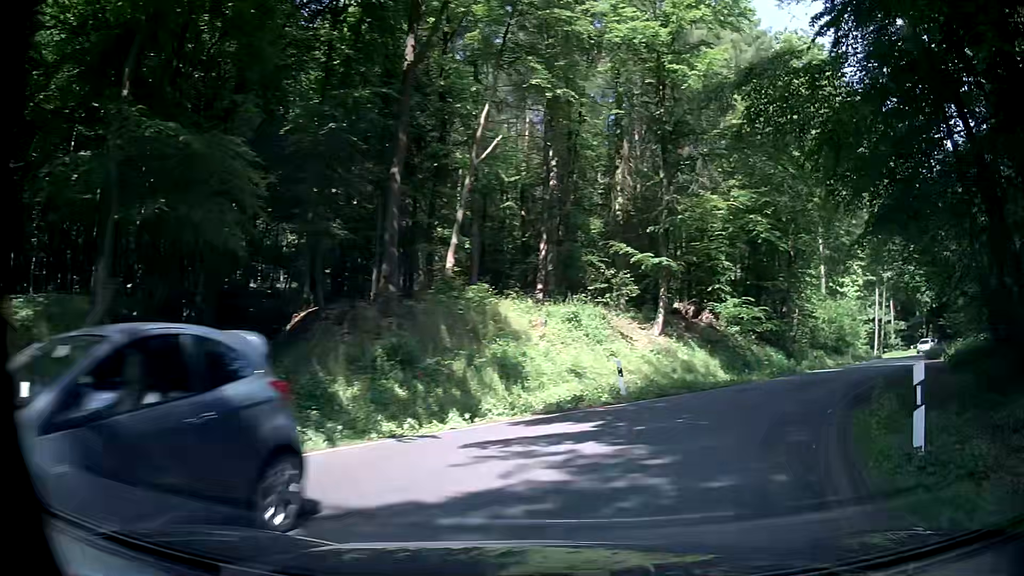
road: secondary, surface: asphalt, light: Day
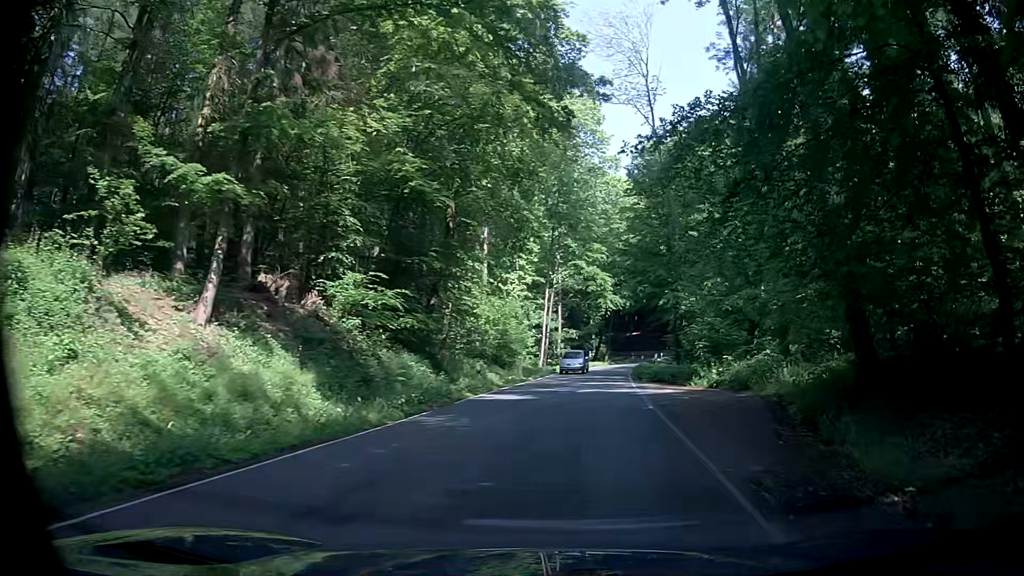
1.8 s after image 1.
(+4.3, +13.4) m; +33°
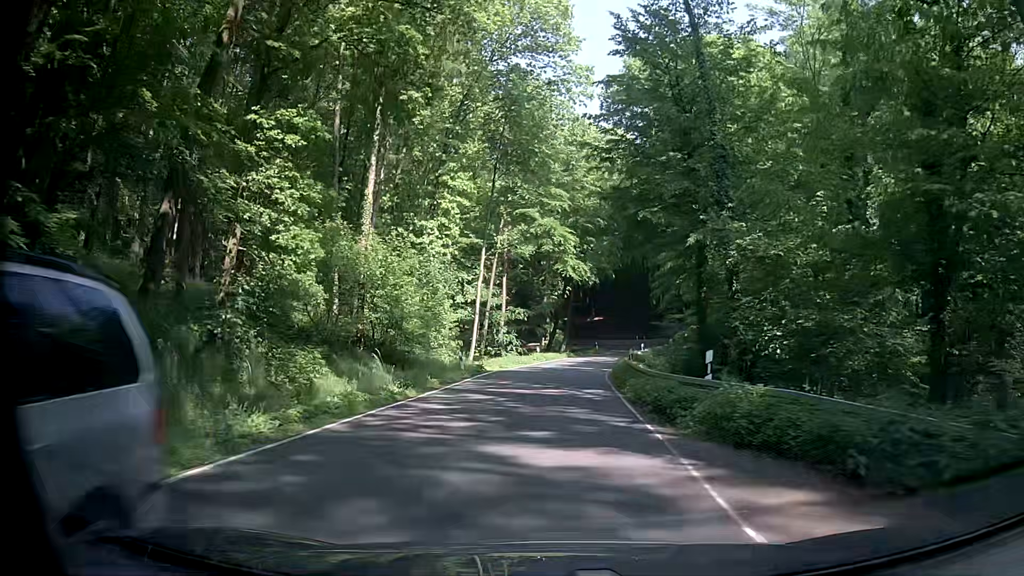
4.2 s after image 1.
(+2.0, +21.3) m; +6°
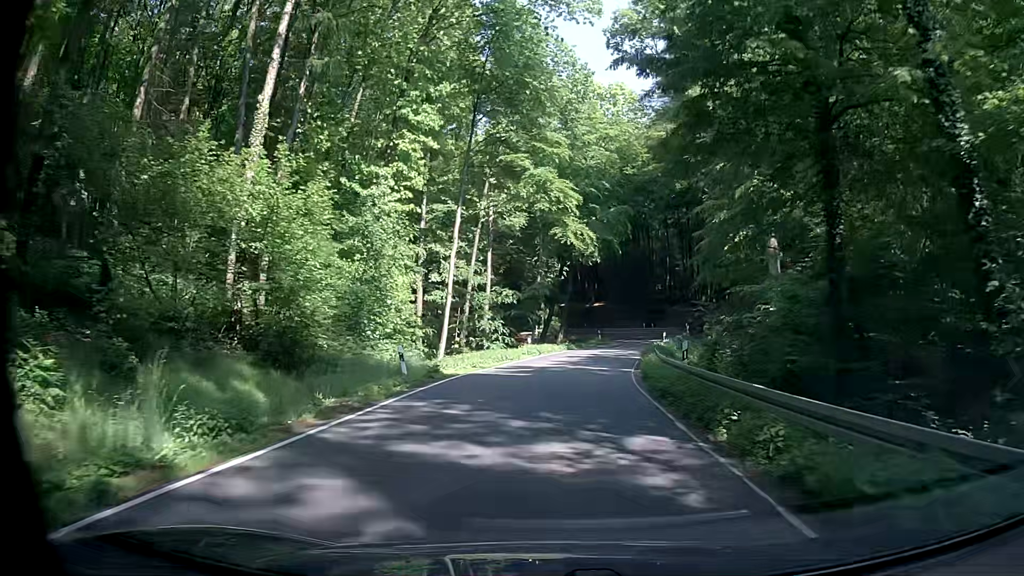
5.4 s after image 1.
(+0.1, +12.2) m; +1°
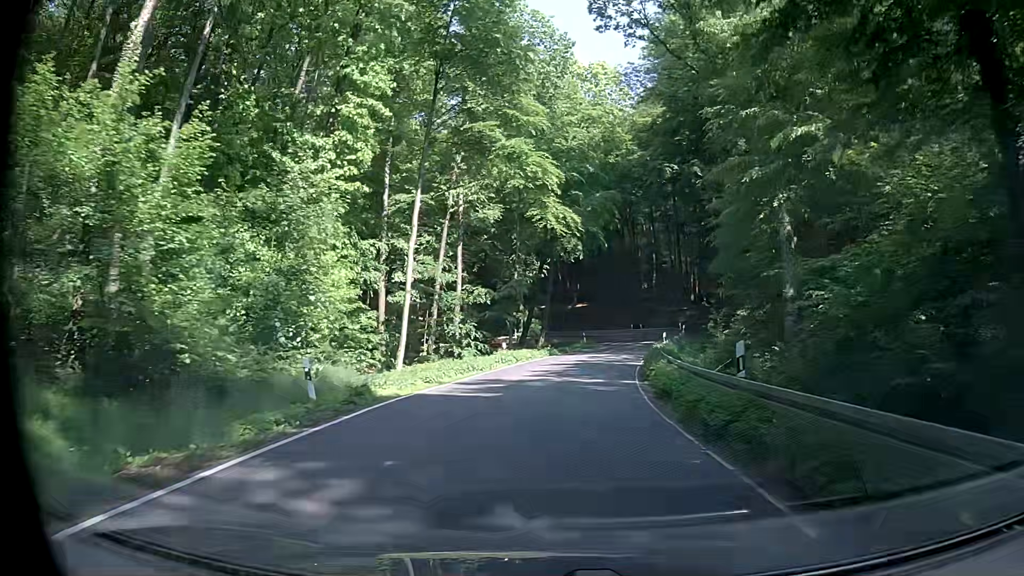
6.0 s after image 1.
(+0.1, +6.5) m; +1°
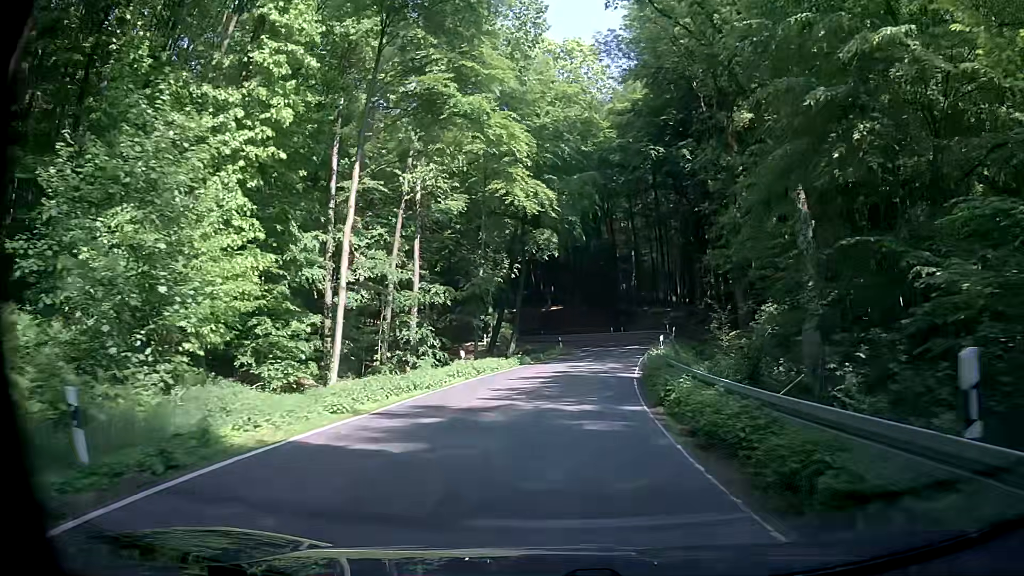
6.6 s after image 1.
(+0.1, +6.7) m; +2°
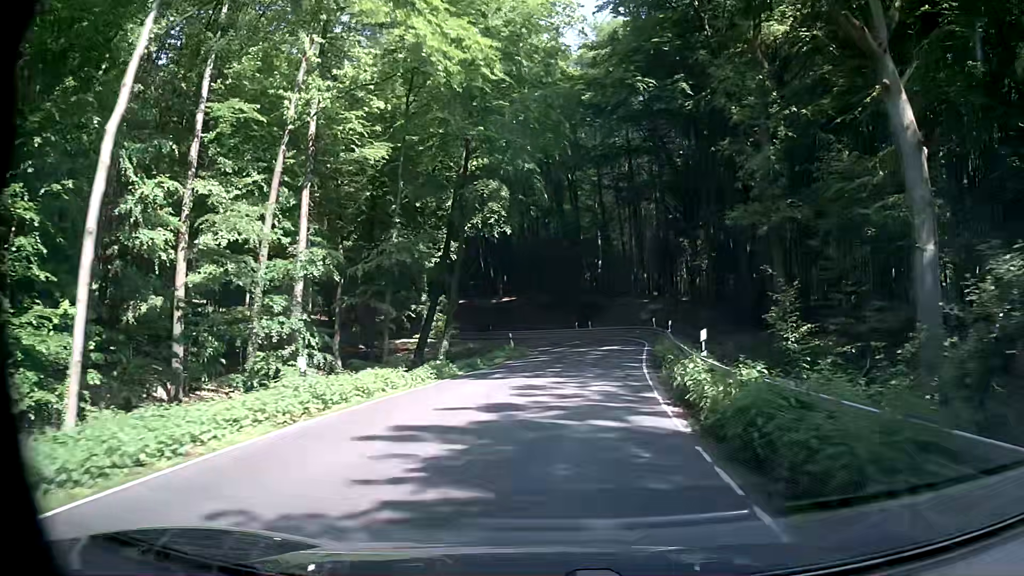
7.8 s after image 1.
(+0.5, +14.1) m; +3°
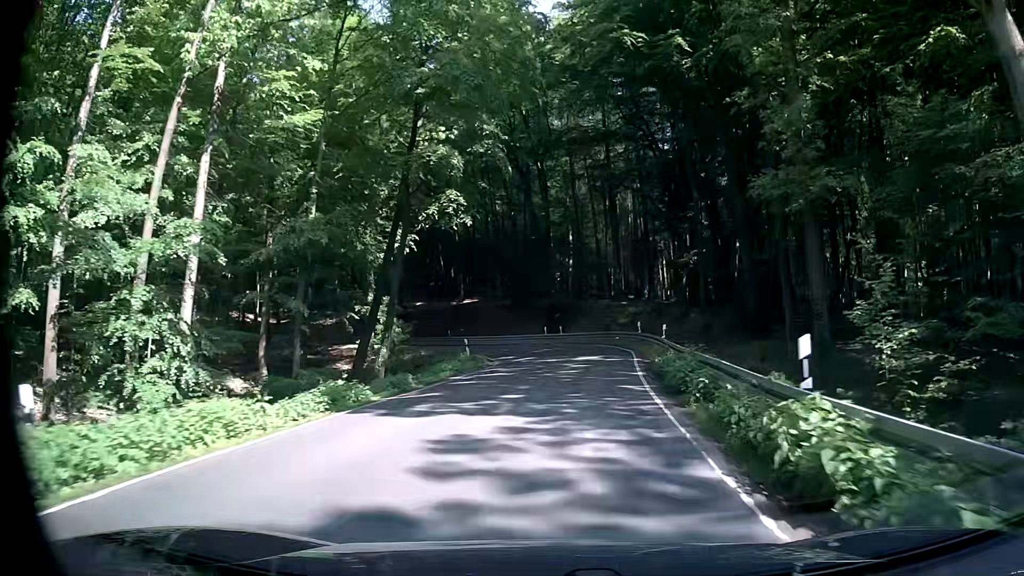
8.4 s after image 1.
(+0.2, +7.3) m; +3°
